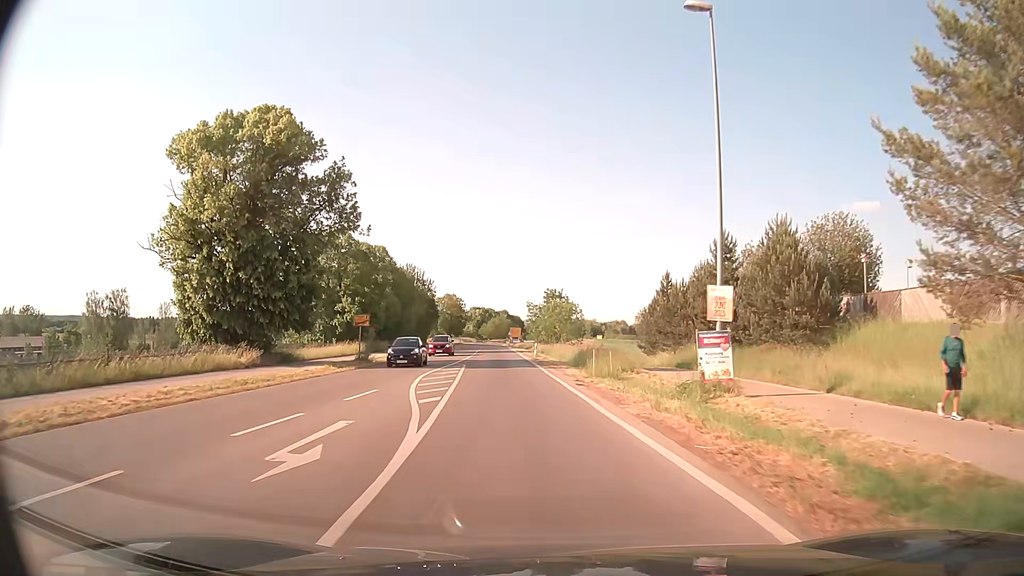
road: tertiary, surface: asphalt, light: Day
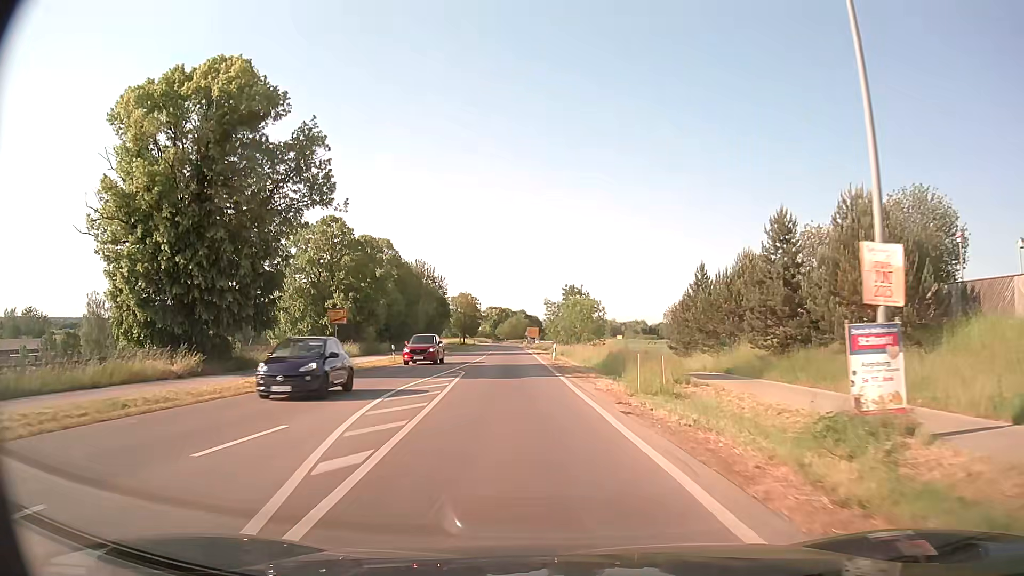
(-0.1, +7.9) m; -2°
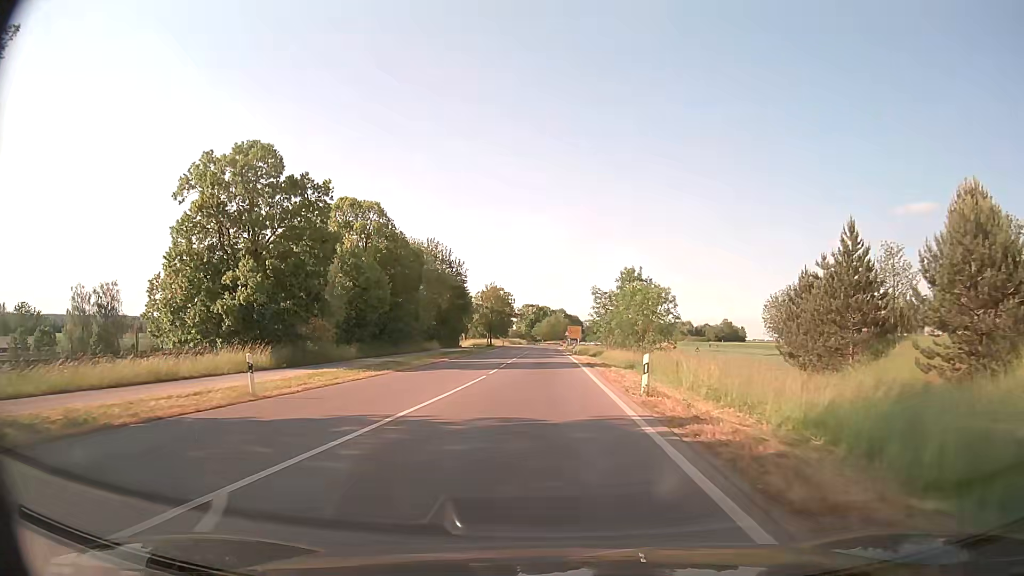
(-0.8, +24.3) m; -3°
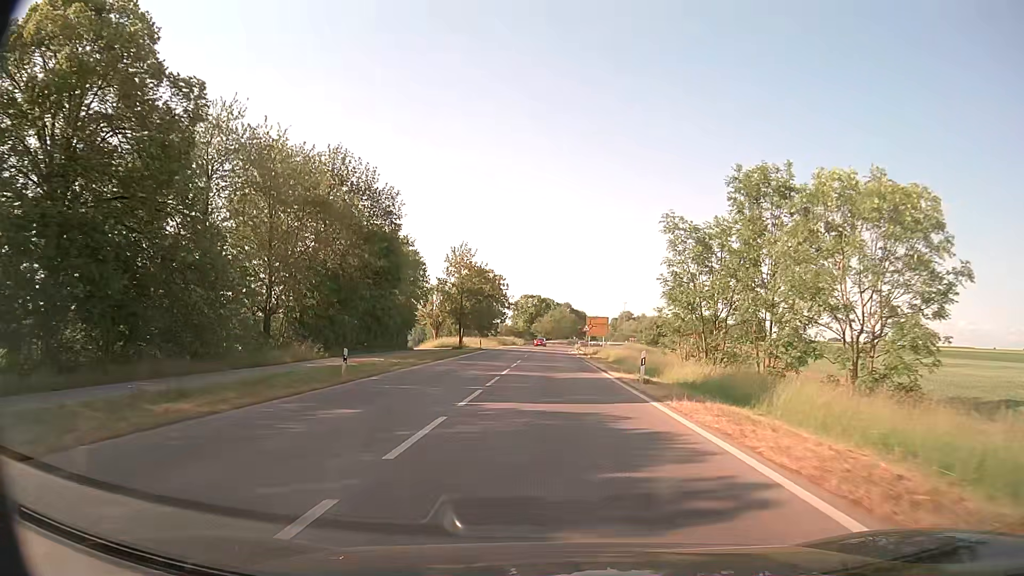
(-0.3, +43.9) m; 0°
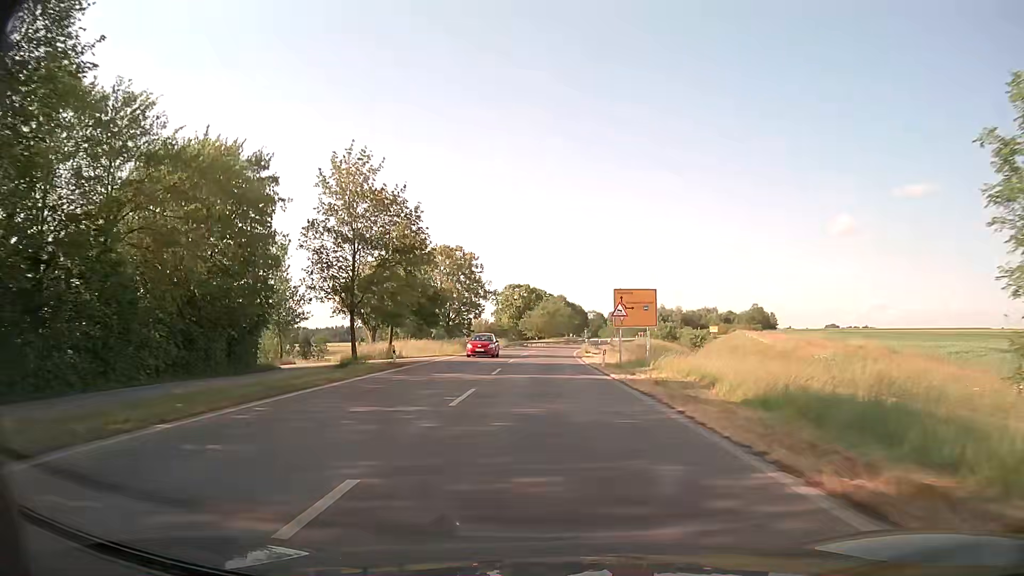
(+0.2, +35.3) m; +1°
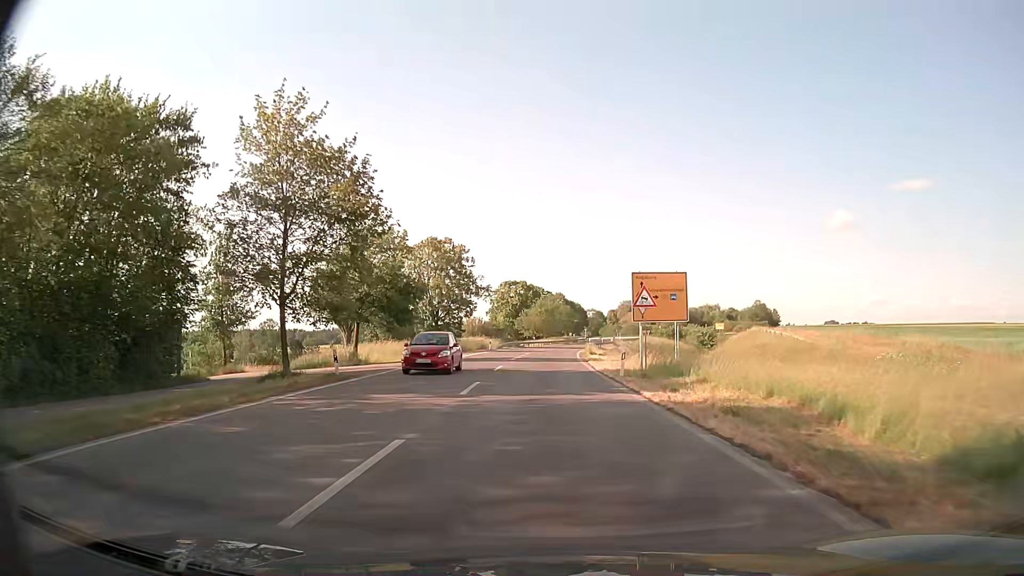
(0.0, +8.5) m; 0°
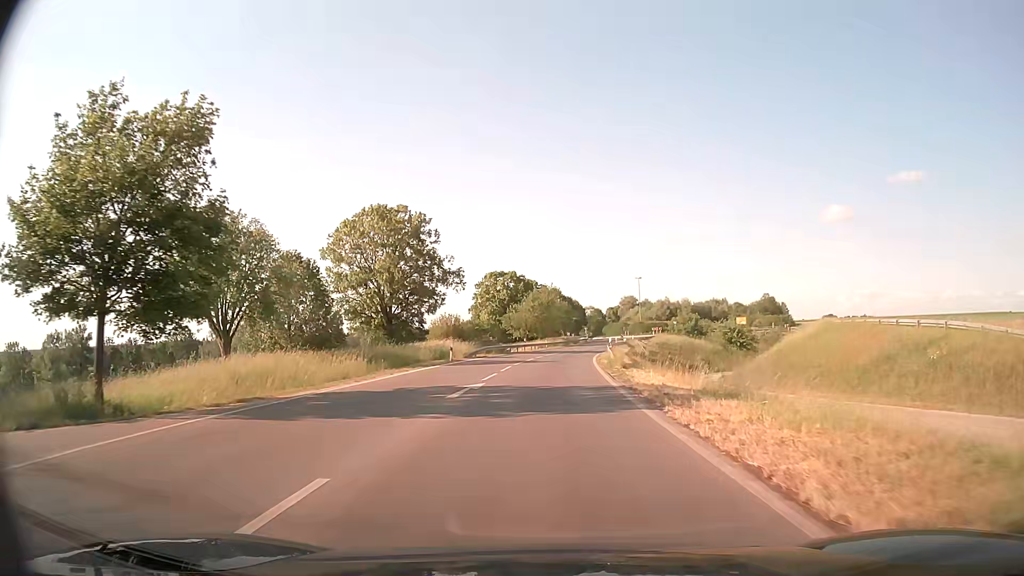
(+0.1, +24.4) m; +1°
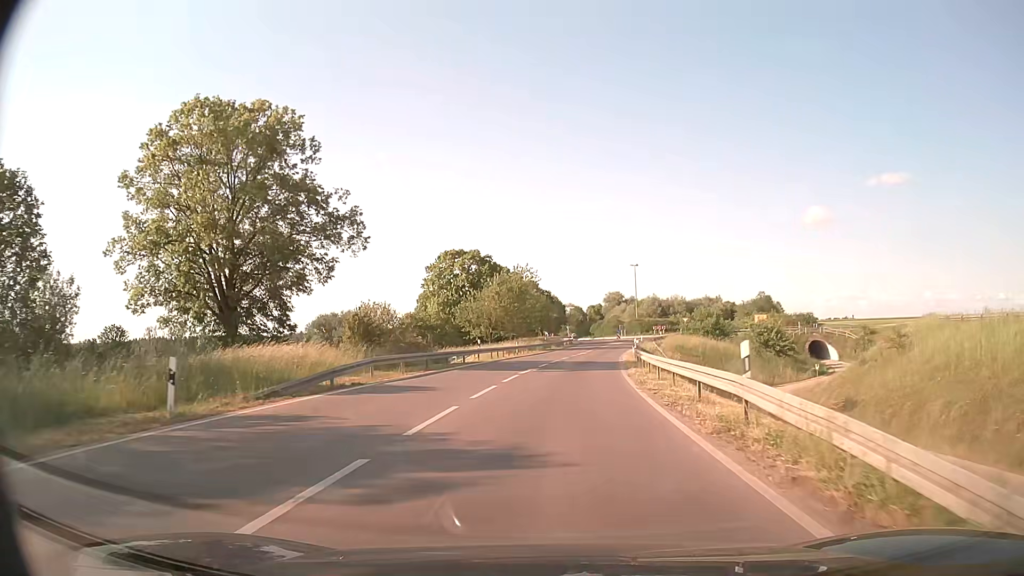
(+0.3, +30.1) m; +2°
(0, +10) (0, +20) (+1, +30) (+2, +40) (+3, +50) (+4, +60) (+6, +70) (+8, +79) (+11, +89) (+14, +99) m
